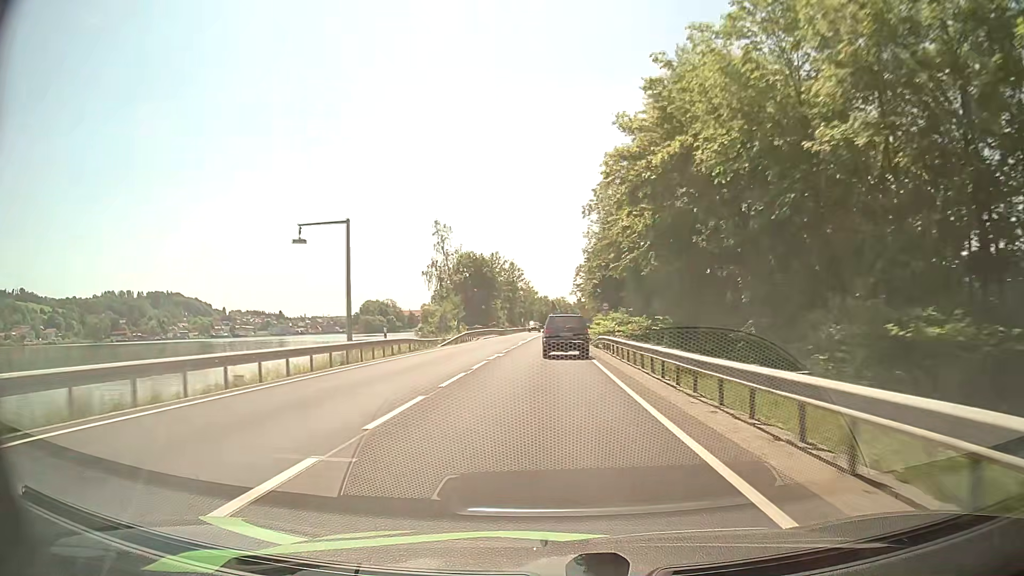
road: primary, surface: asphalt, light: Day
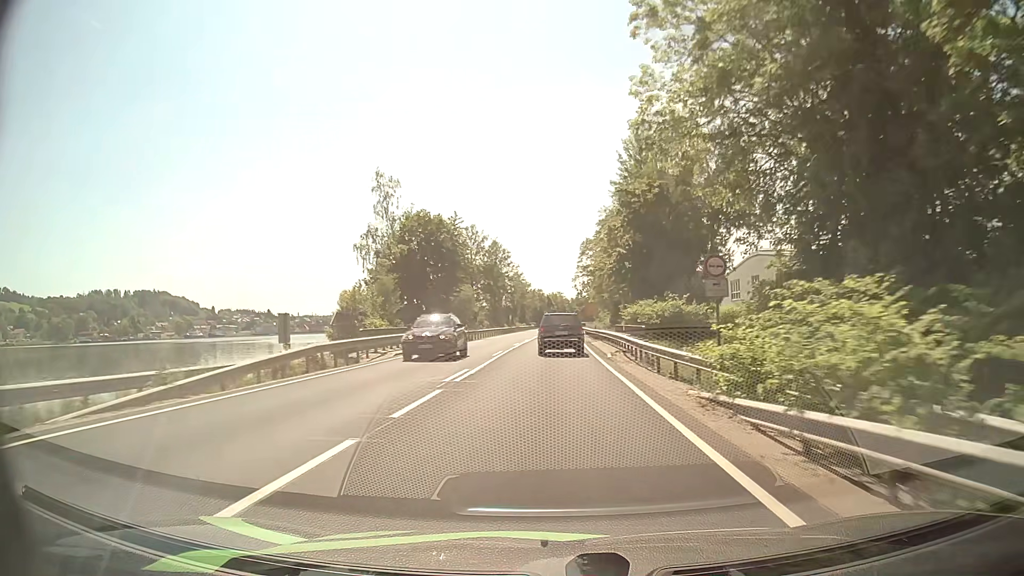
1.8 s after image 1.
(0.0, +34.9) m; 0°
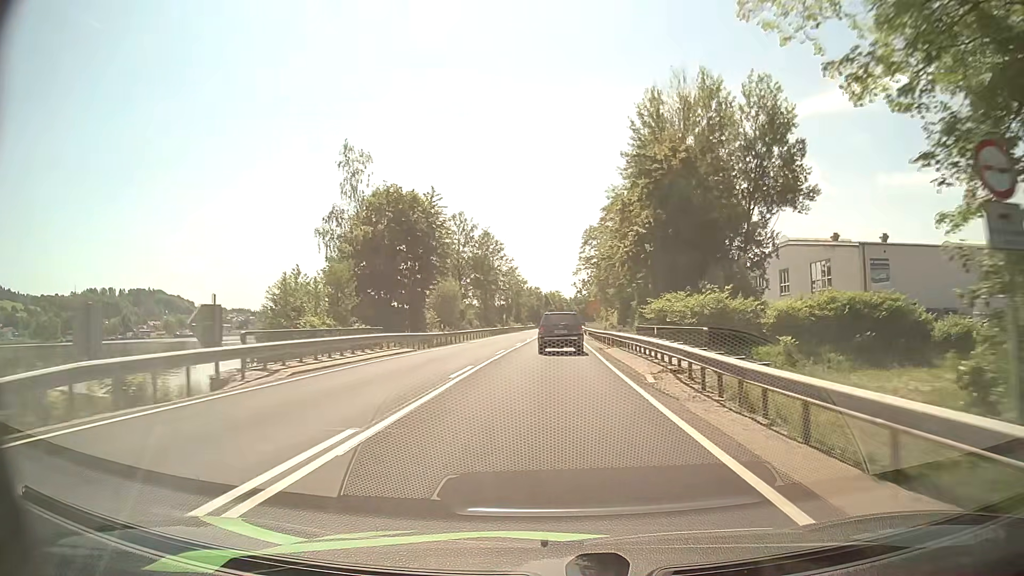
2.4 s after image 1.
(0.0, +11.4) m; 0°
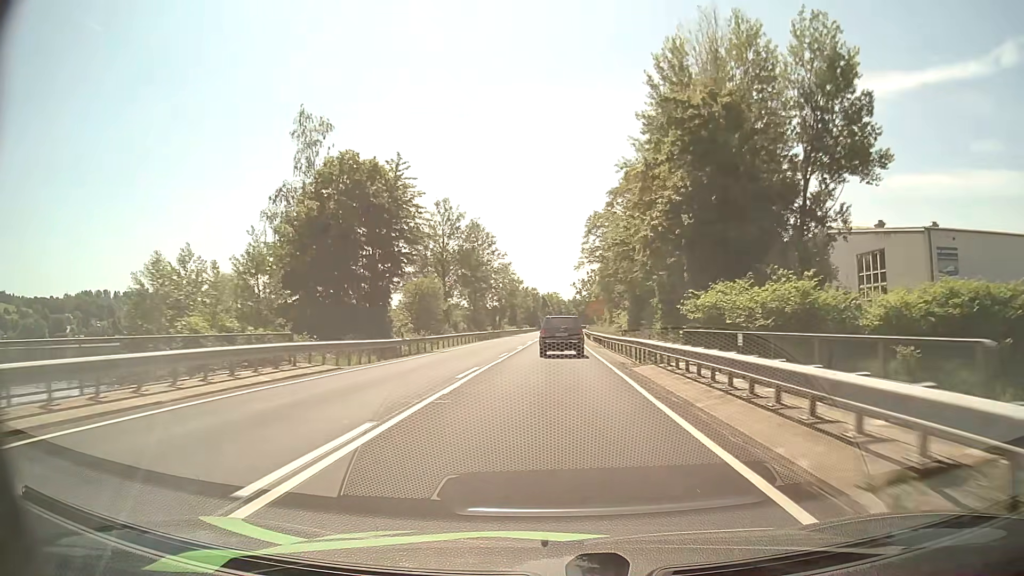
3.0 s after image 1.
(+0.1, +11.3) m; 0°
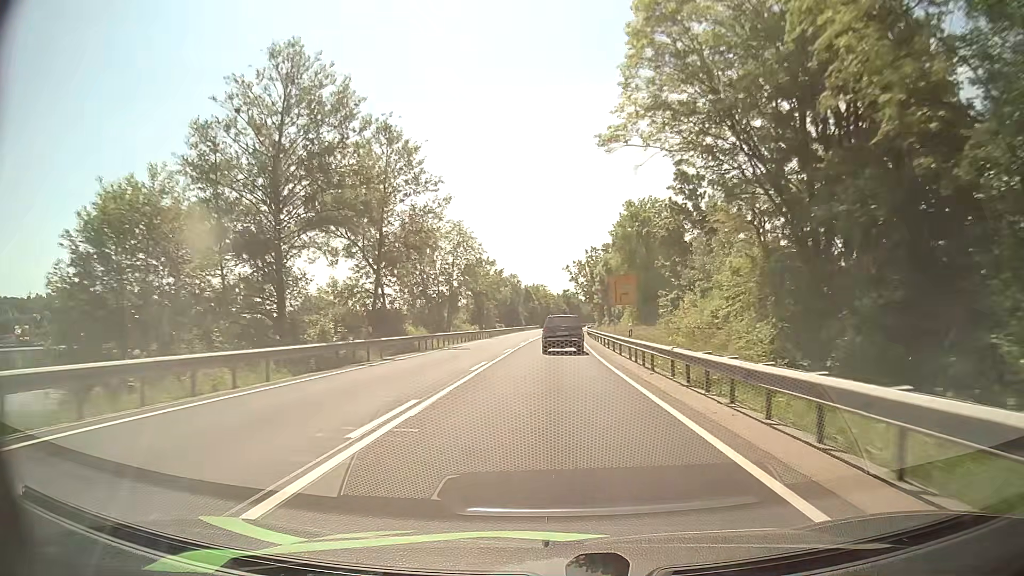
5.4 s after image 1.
(+0.5, +45.1) m; +1°
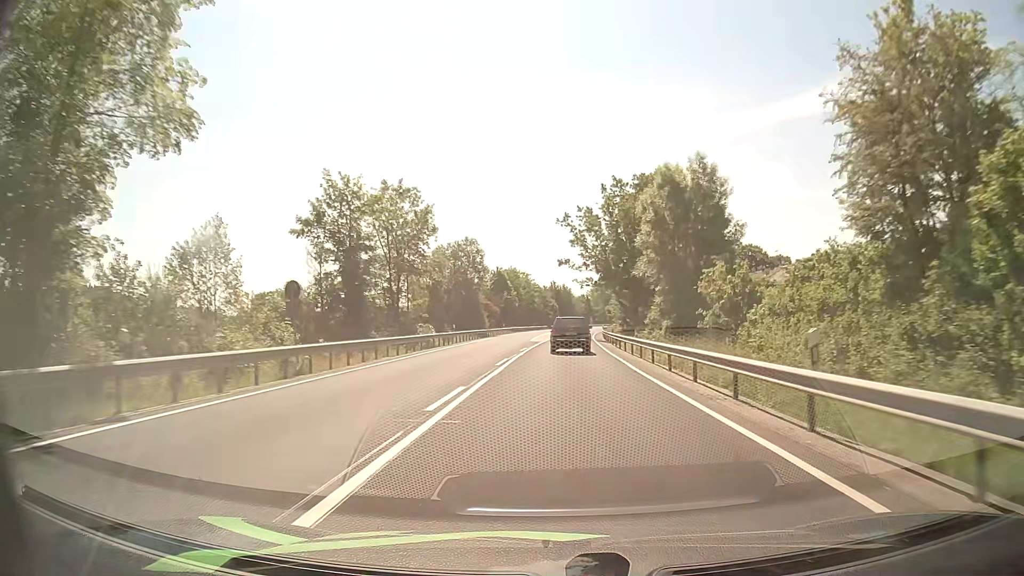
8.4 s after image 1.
(+0.1, +57.2) m; +1°
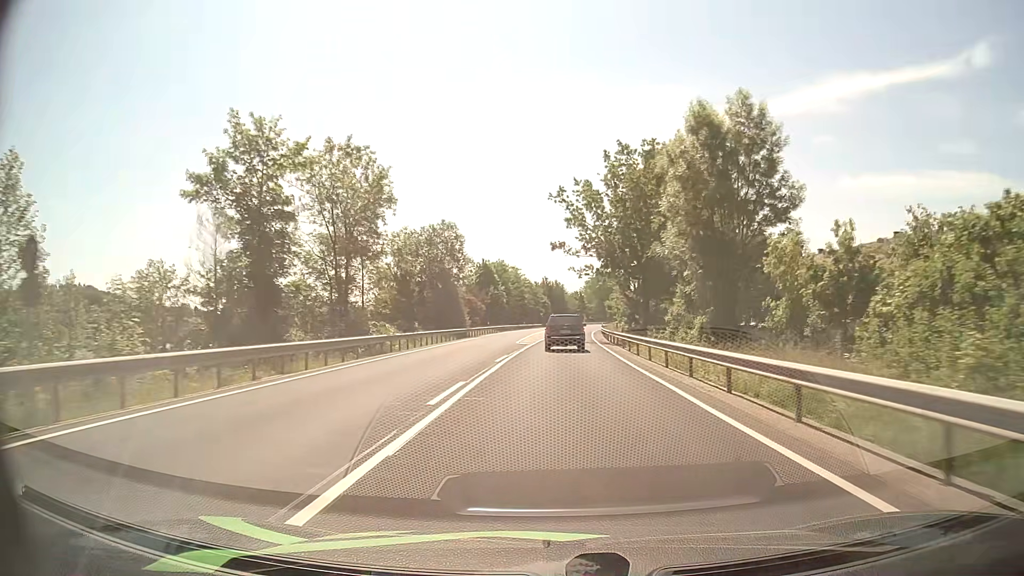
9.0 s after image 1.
(+0.1, +11.5) m; +1°
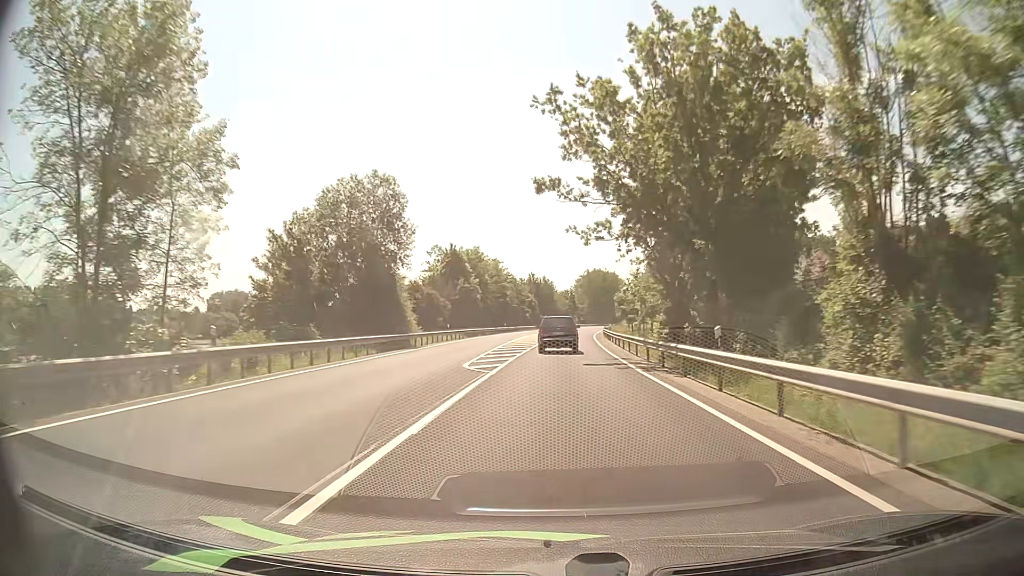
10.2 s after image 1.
(+0.1, +23.2) m; +1°
(0, +10) (0, +20) (0, +30) (+1, +40) (+1, +50) (+1, +60) (+2, +70) (+3, +80) (+4, +90) (+5, +100) m
